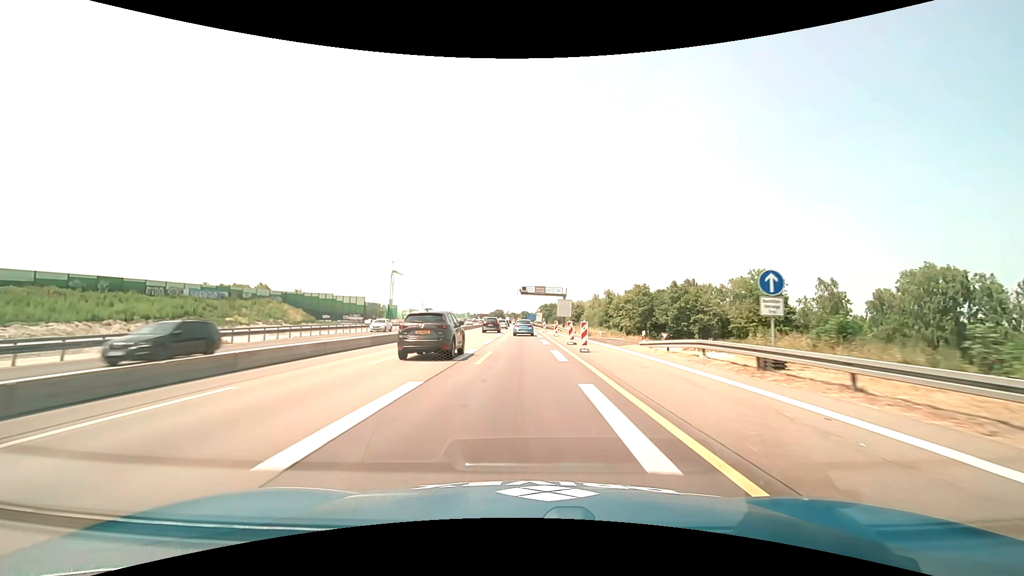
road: motorway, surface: asphalt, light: Day
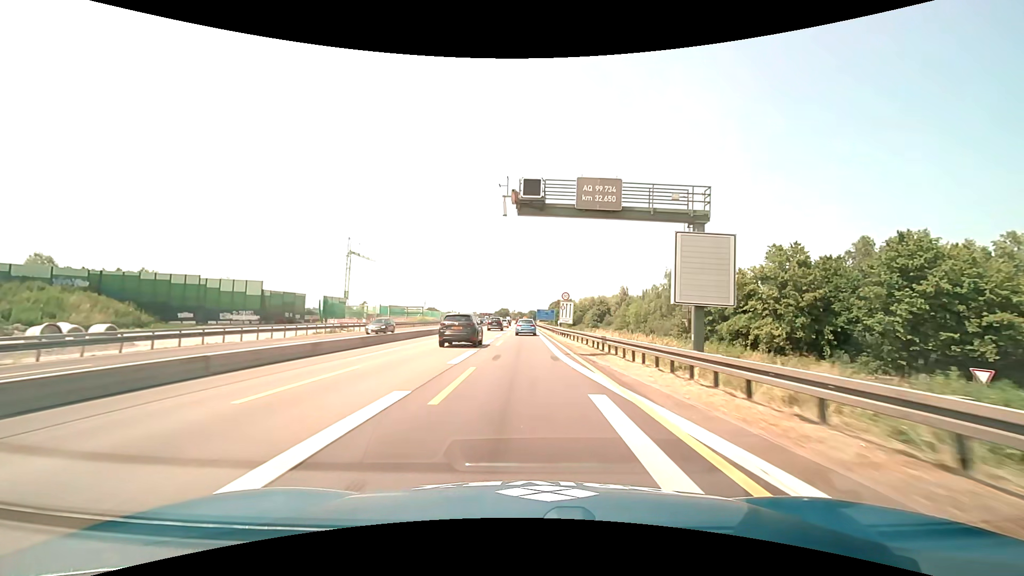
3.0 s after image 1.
(-0.4, +61.7) m; -1°
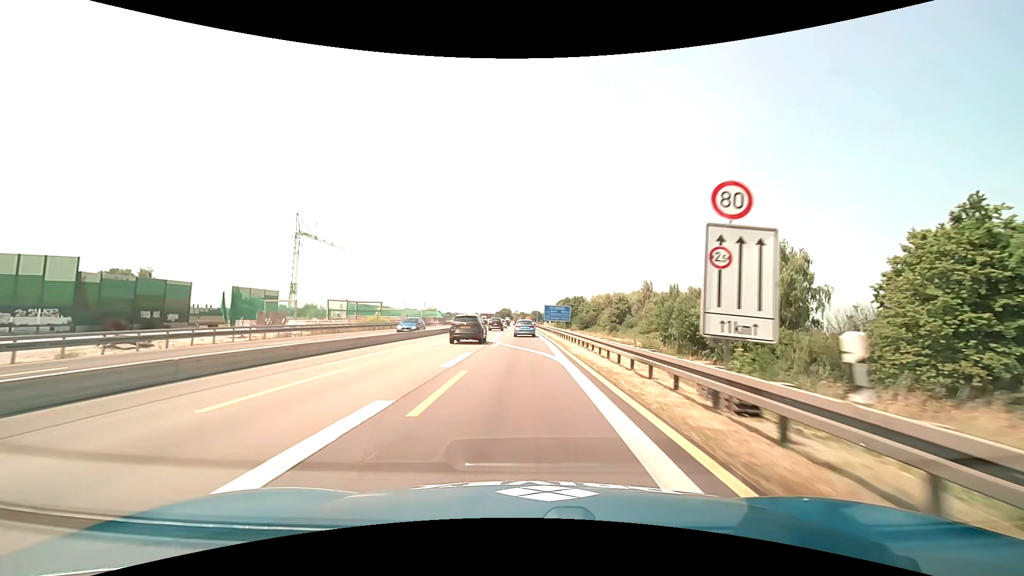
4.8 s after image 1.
(-0.1, +37.2) m; 0°
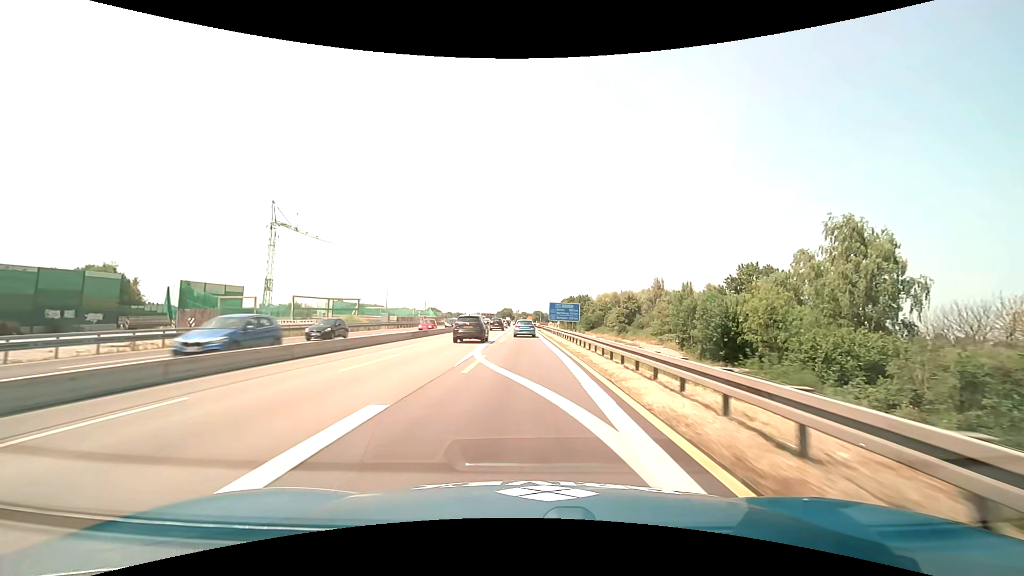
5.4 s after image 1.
(0.0, +12.4) m; 0°
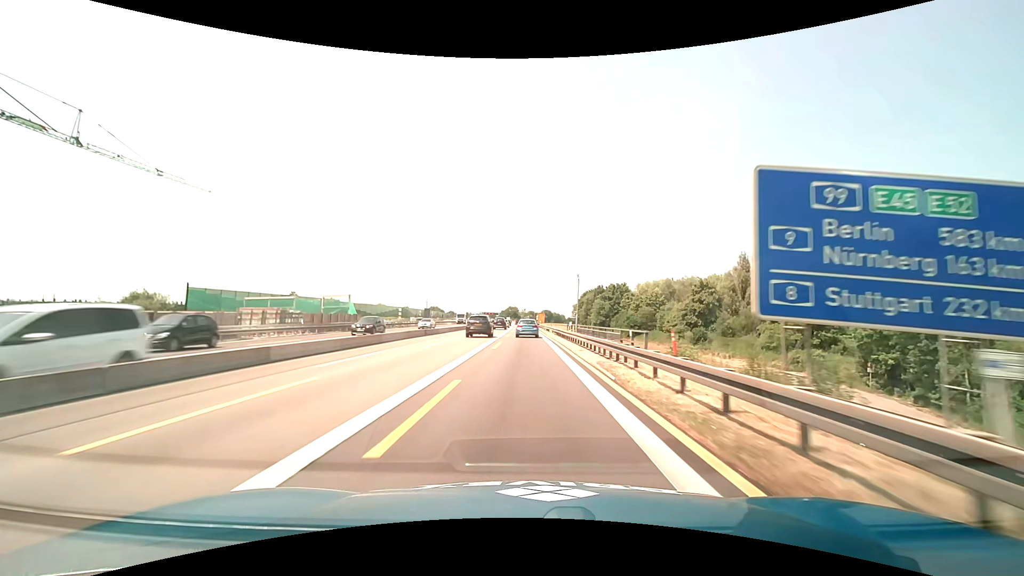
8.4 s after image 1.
(-0.6, +62.1) m; -1°
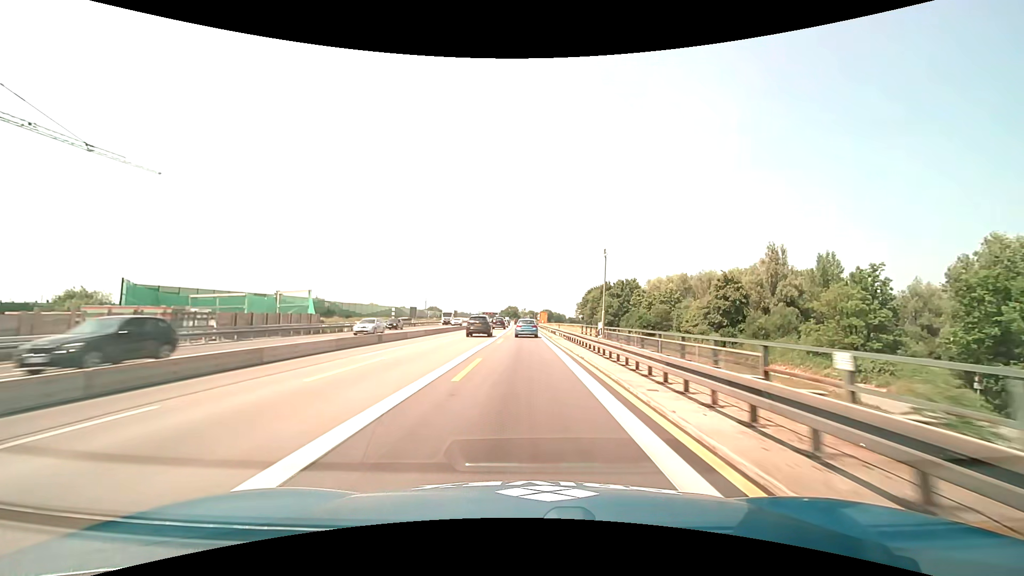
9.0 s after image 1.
(0.0, +12.3) m; 0°
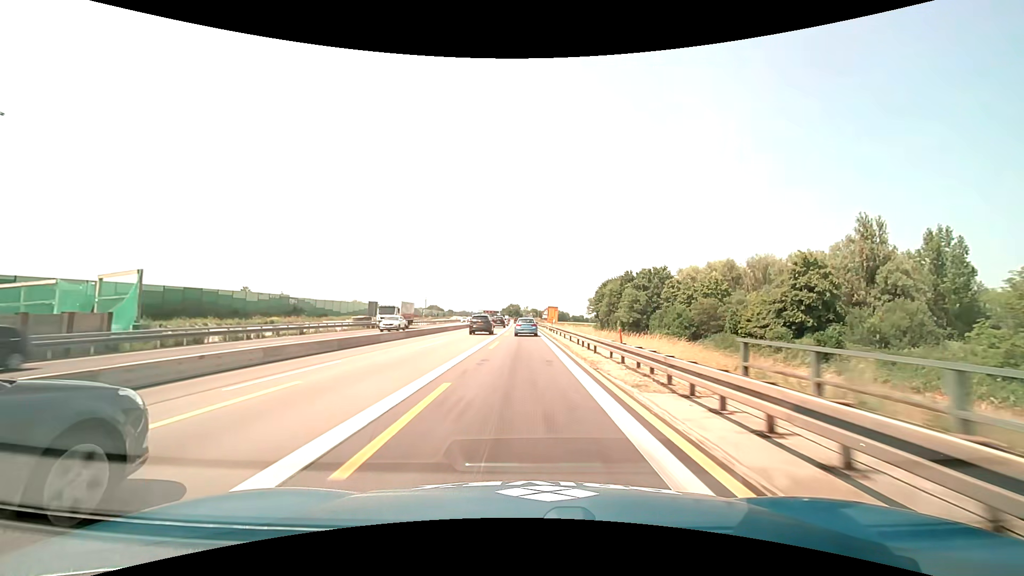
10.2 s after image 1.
(-0.1, +24.6) m; 0°
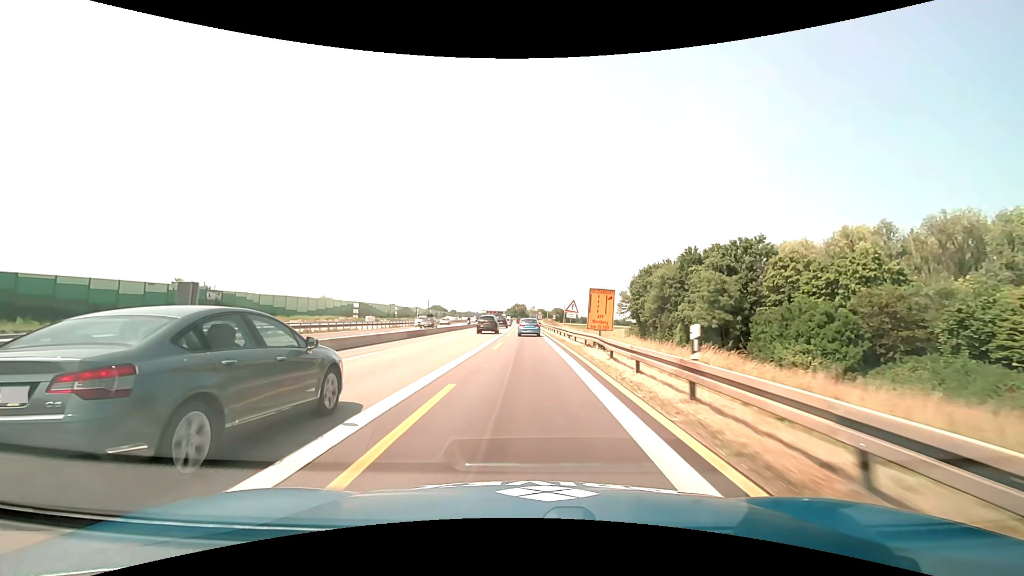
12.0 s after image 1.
(-0.2, +36.6) m; -1°
(0, +10) (0, +20) (0, +30) (0, +40) (0, +50) (0, +60) (0, +70) (0, +80) (-1, +90) (-1, +100) m
